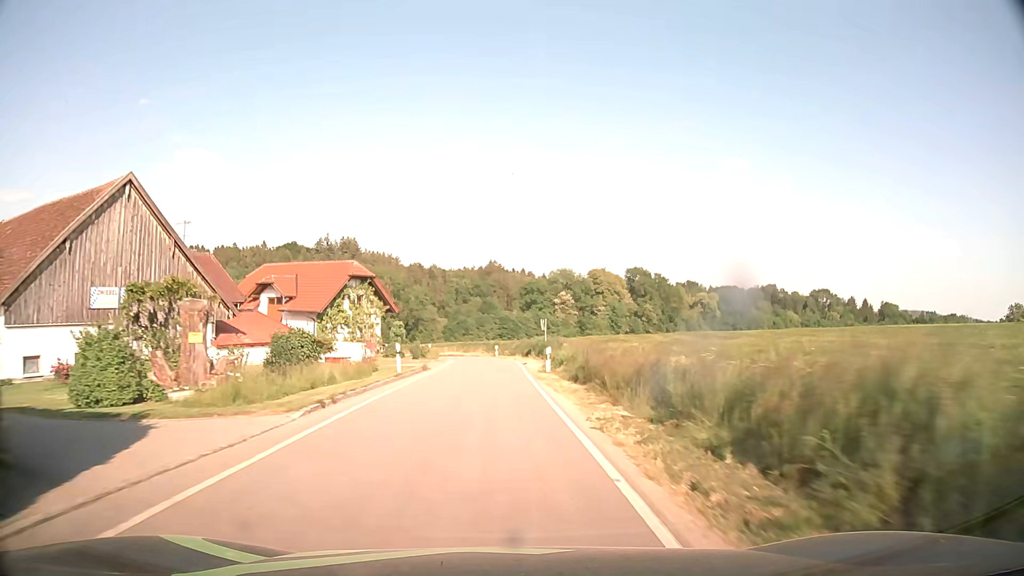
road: tertiary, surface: asphalt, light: Day
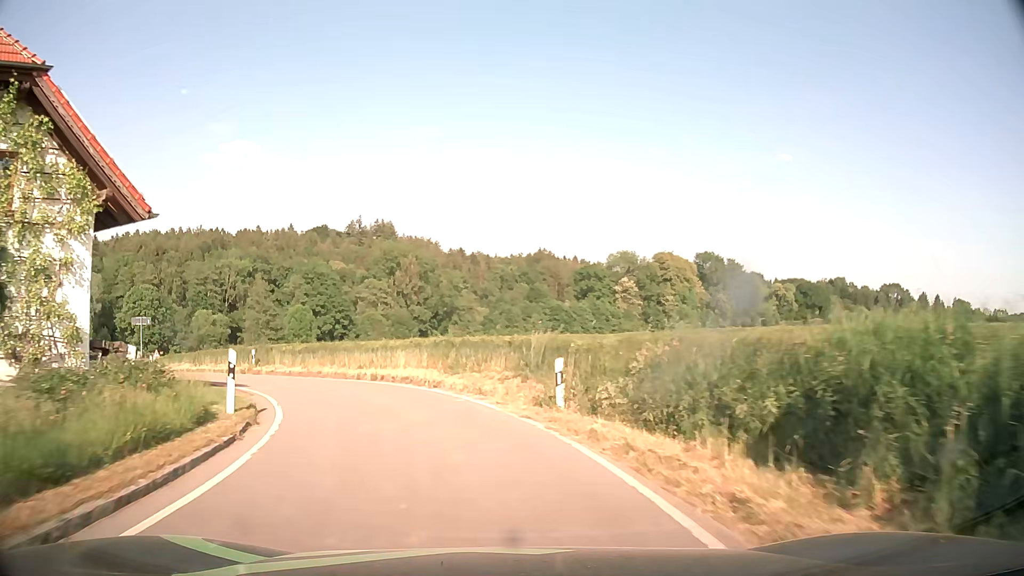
(-0.5, +41.9) m; -4°
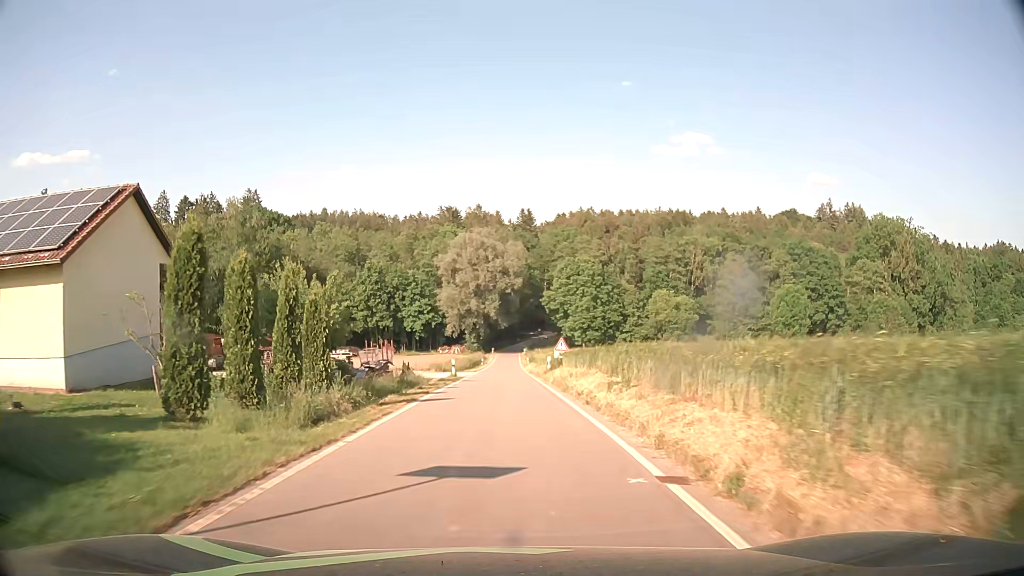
(-12.5, +30.0) m; -39°
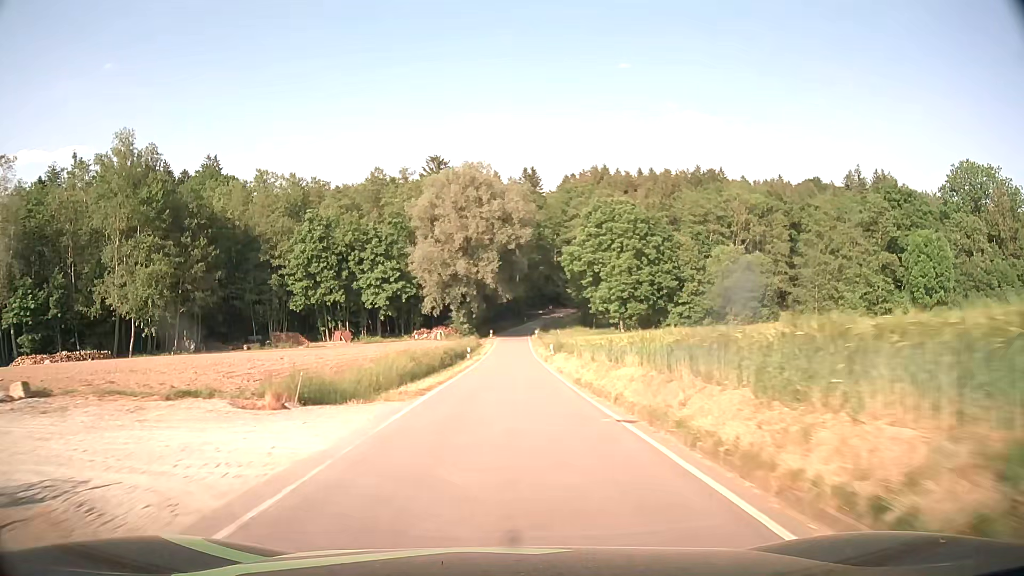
(-0.4, +36.3) m; 0°
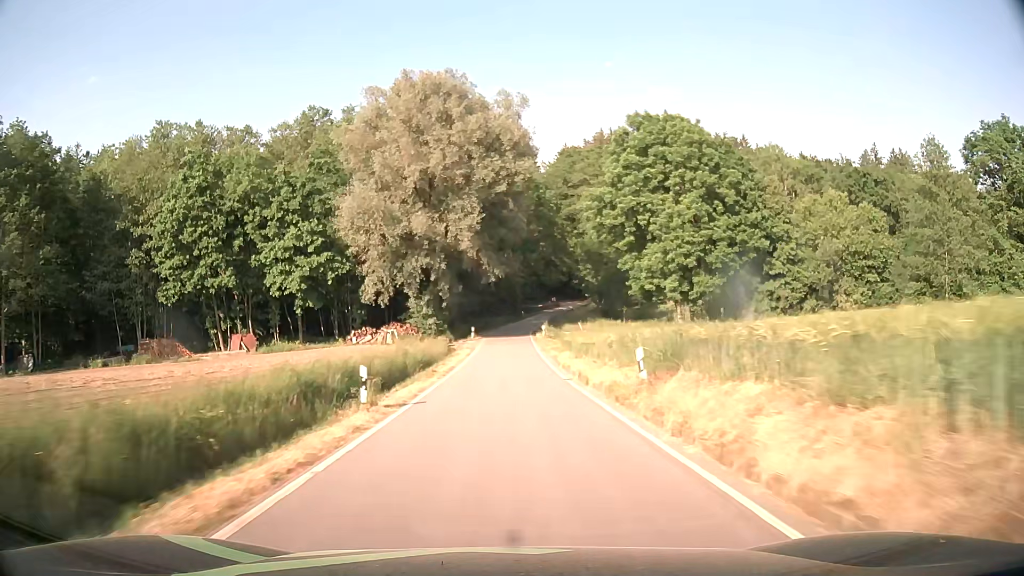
(+0.1, +30.8) m; 0°
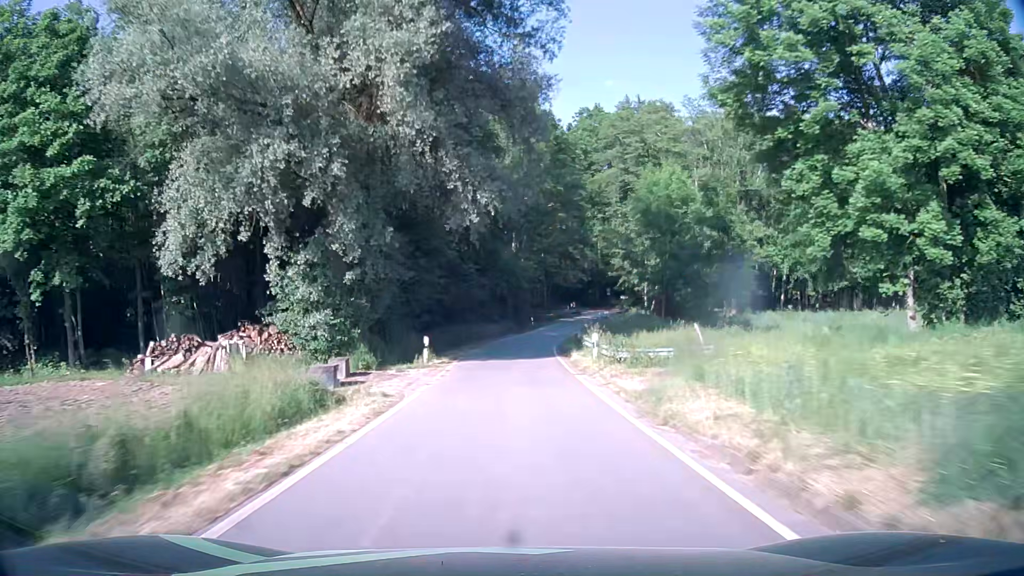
(+0.1, +31.5) m; 0°
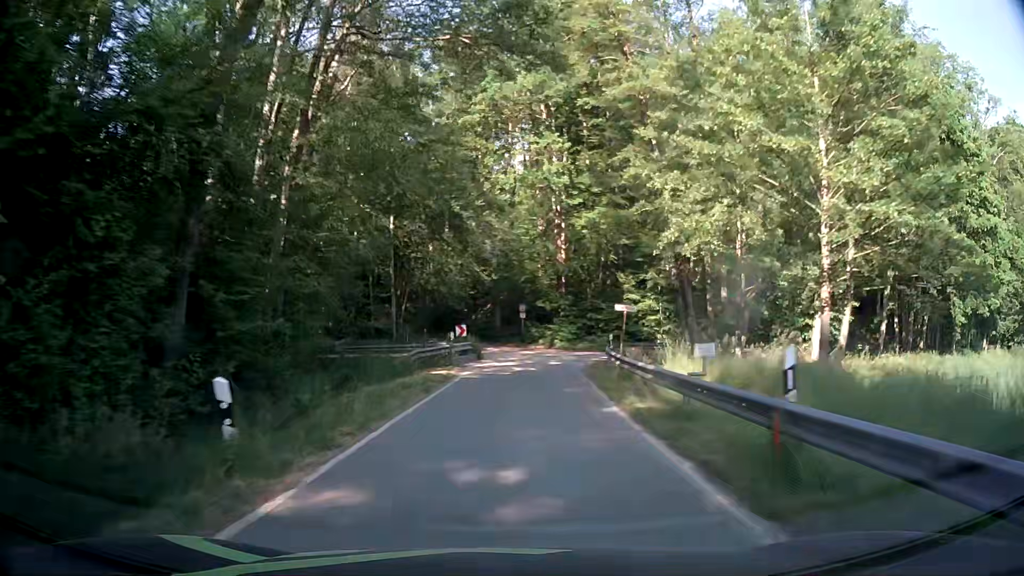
(+3.0, +47.2) m; +12°
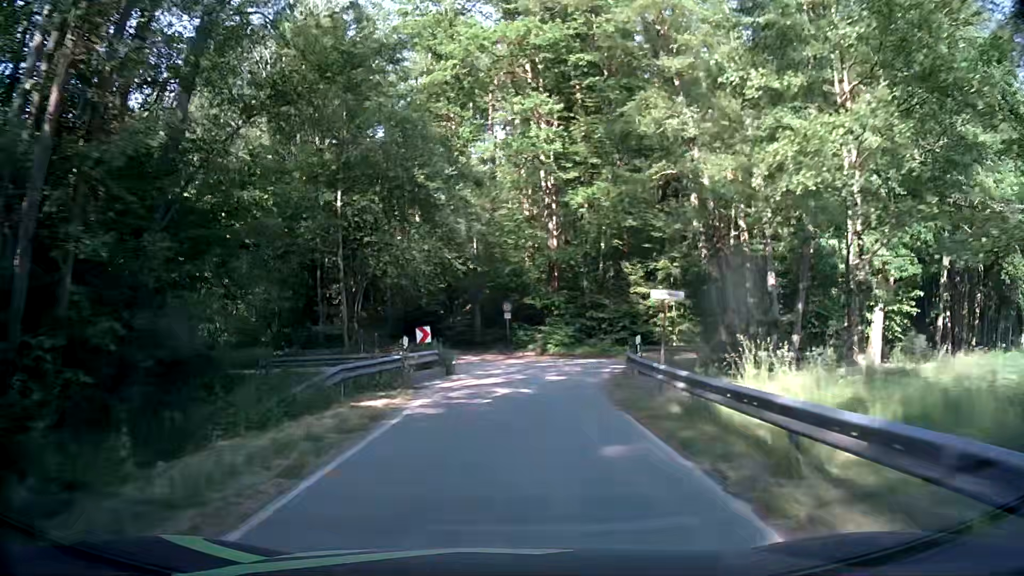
(+0.1, +8.2) m; +1°
